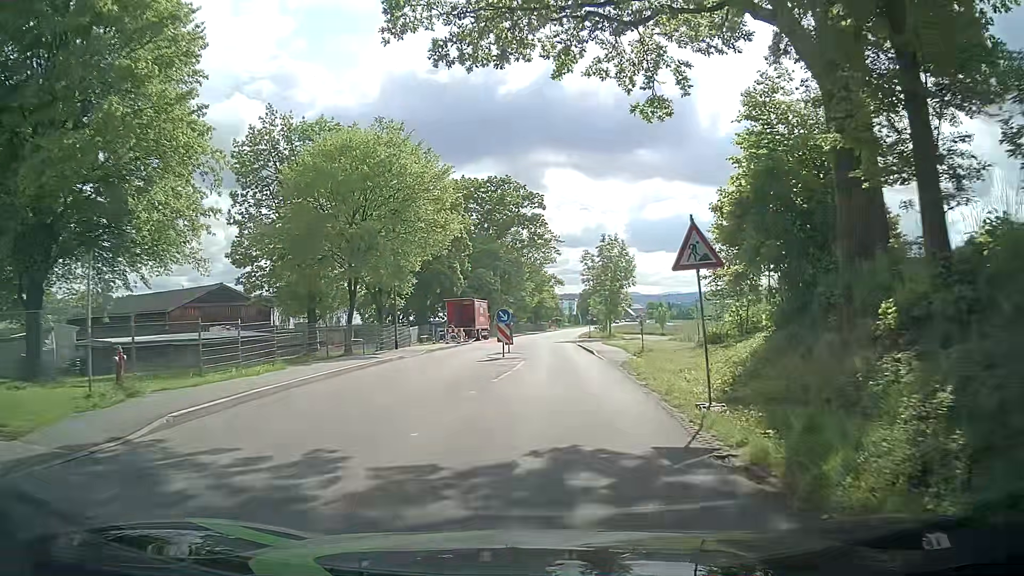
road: tertiary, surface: asphalt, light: Day
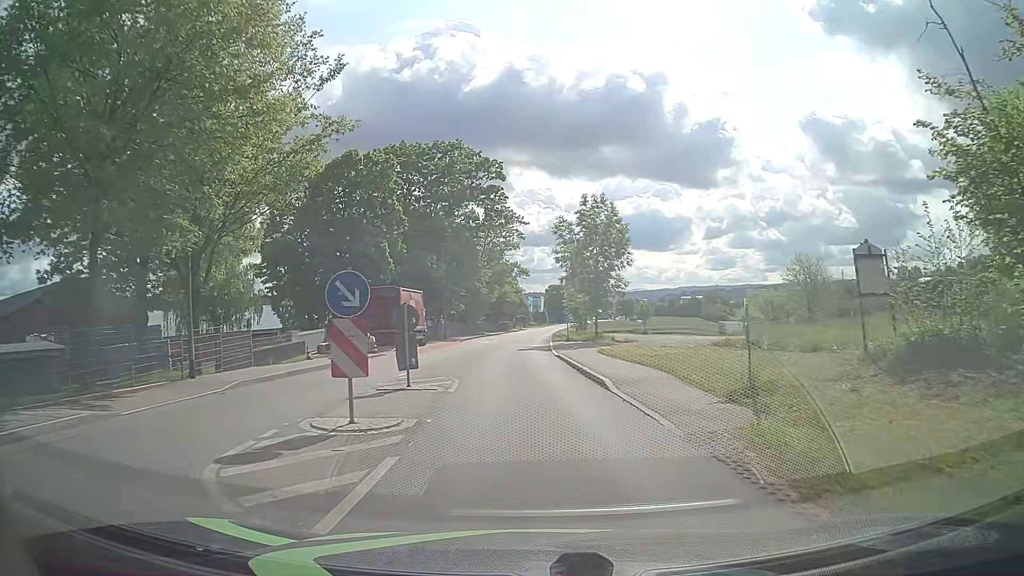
(+0.7, +18.7) m; +4°
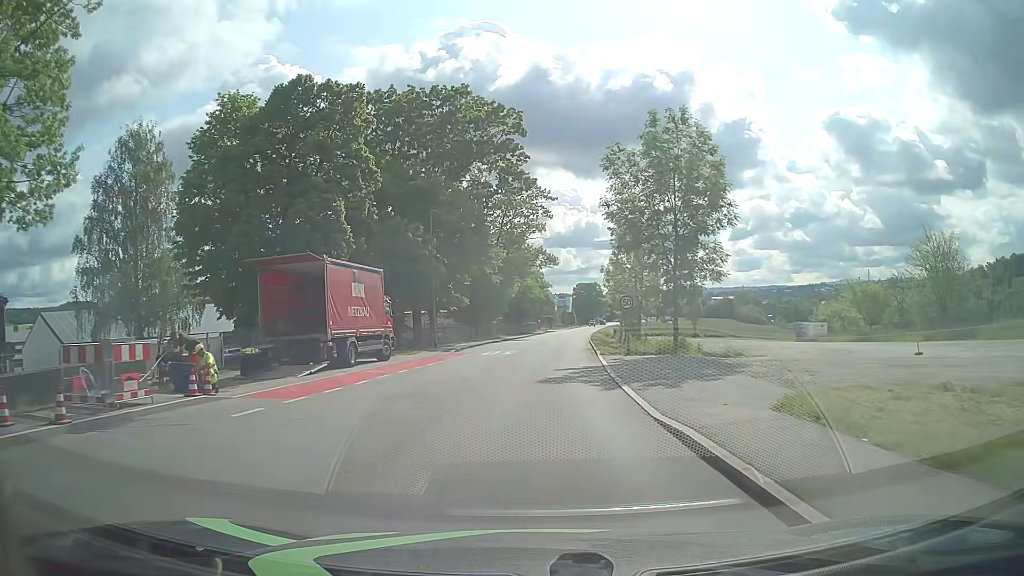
(-0.4, +18.7) m; -3°
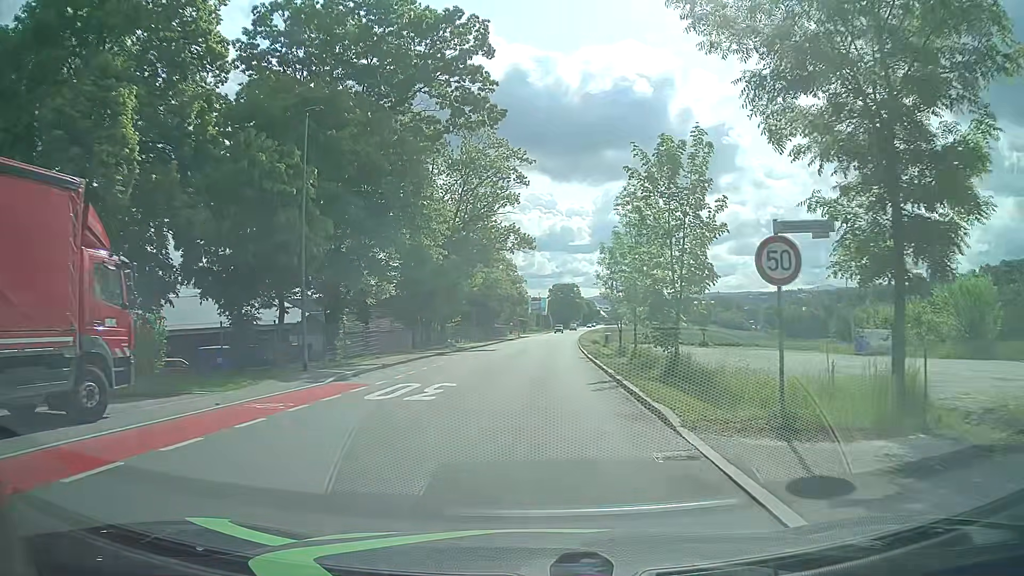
(+0.4, +18.5) m; +3°
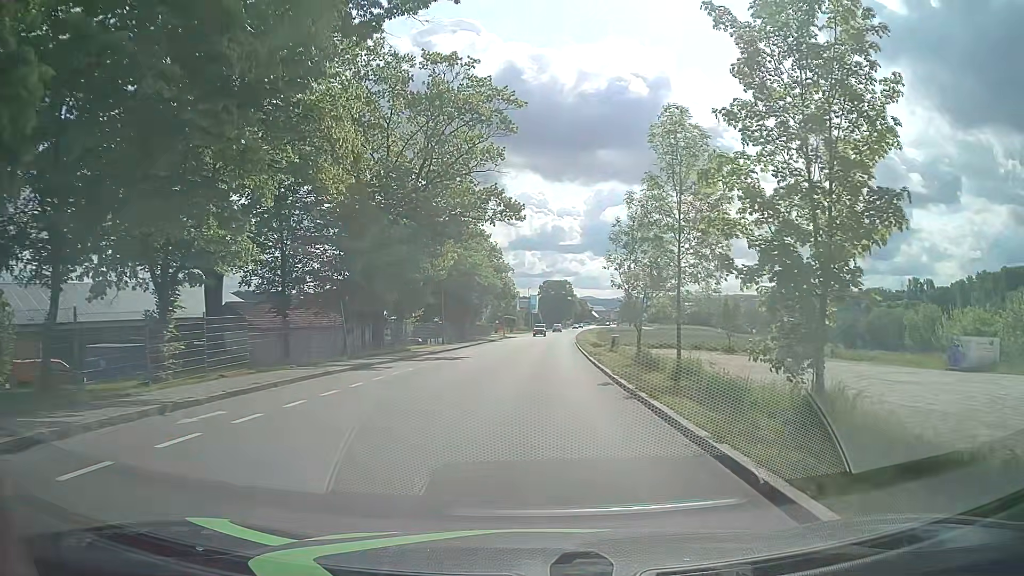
(0.0, +14.3) m; 0°
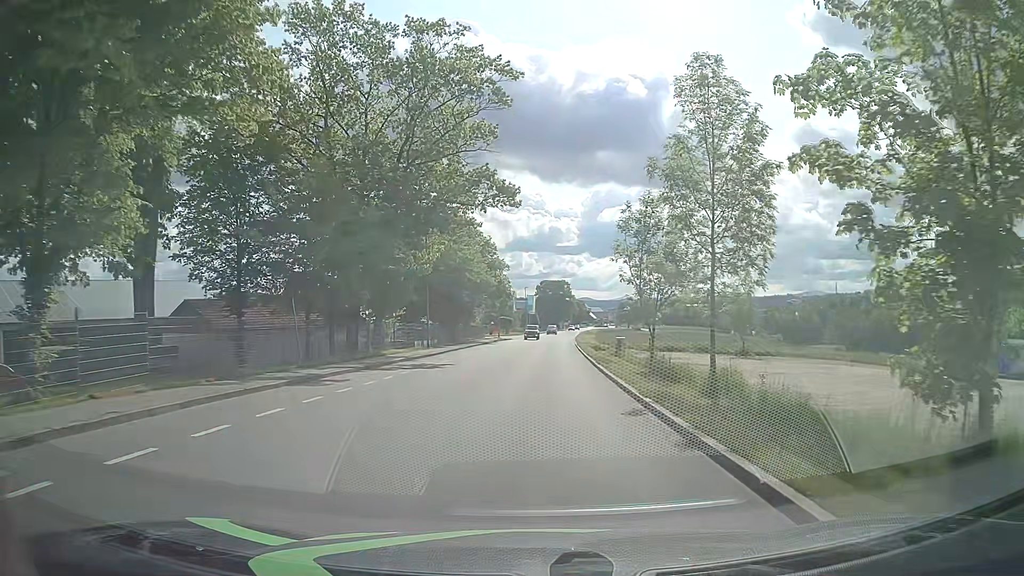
(0.0, +5.2) m; 0°
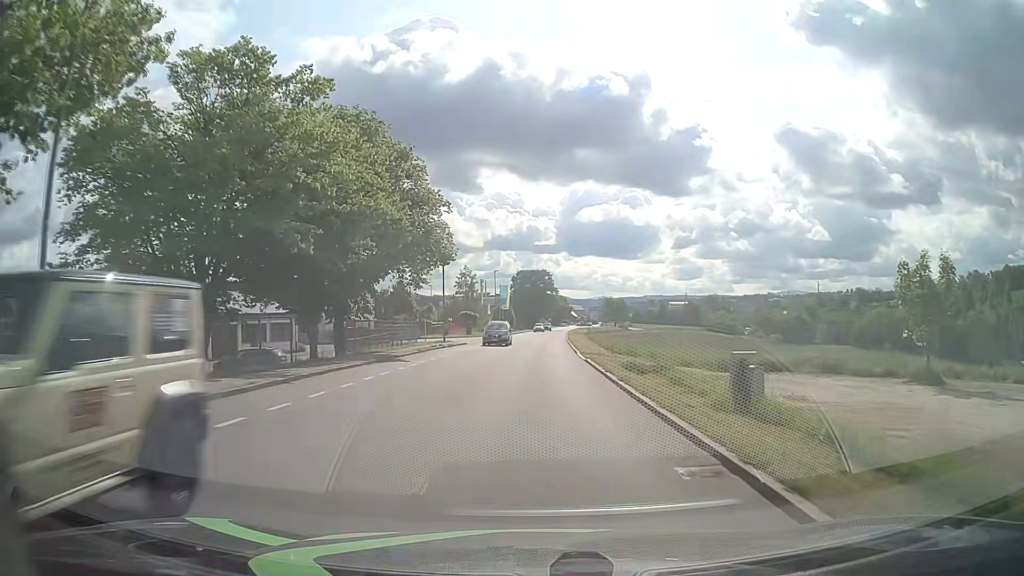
(+0.6, +31.8) m; +2°
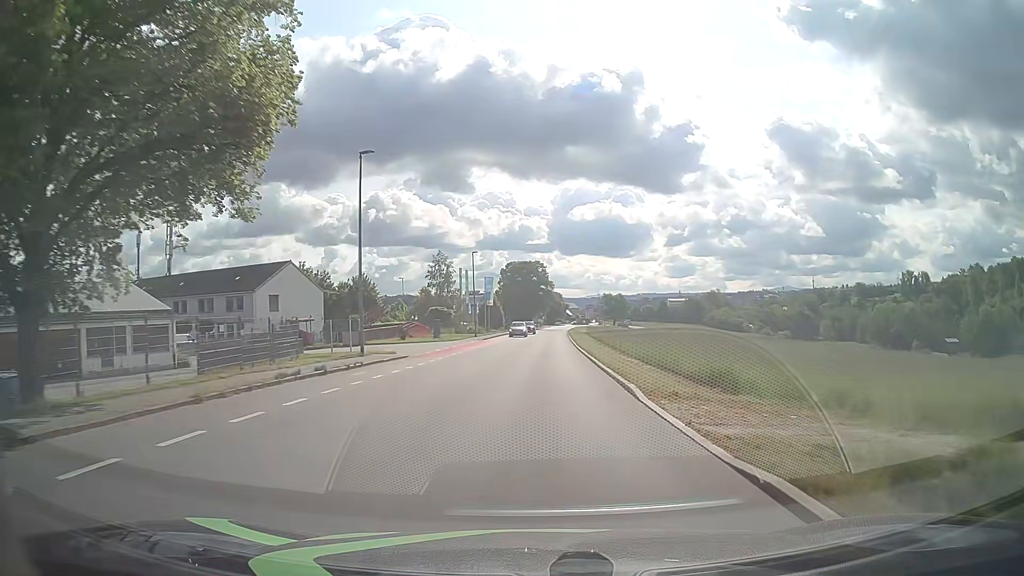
(0.0, +21.5) m; 0°
(0, +10) (0, +20) (+1, +30) (+1, +40) (+1, +50) (+2, +60) (+2, +70) (+3, +80) (+3, +90) (+4, +100) m
